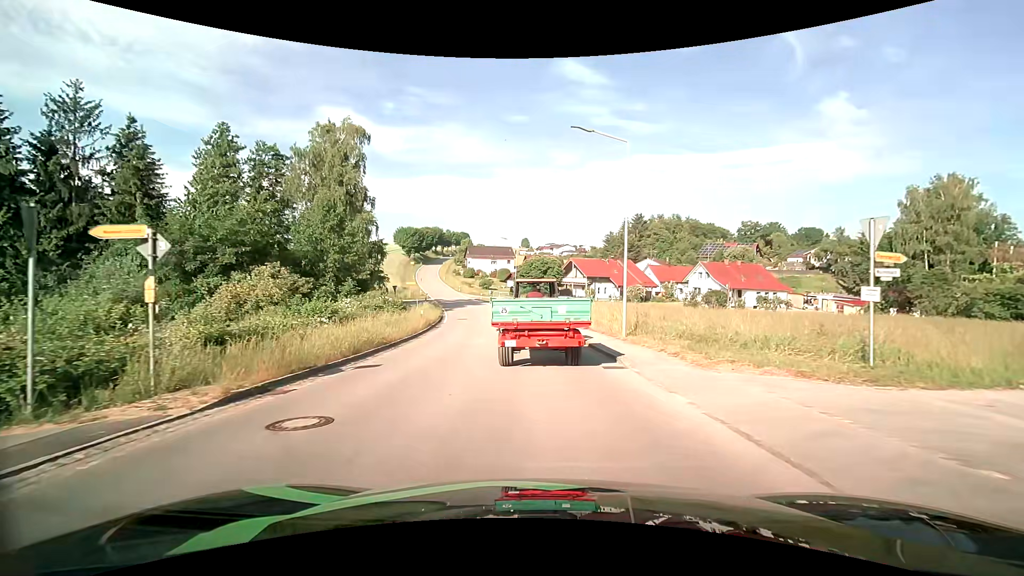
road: tertiary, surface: asphalt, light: Day
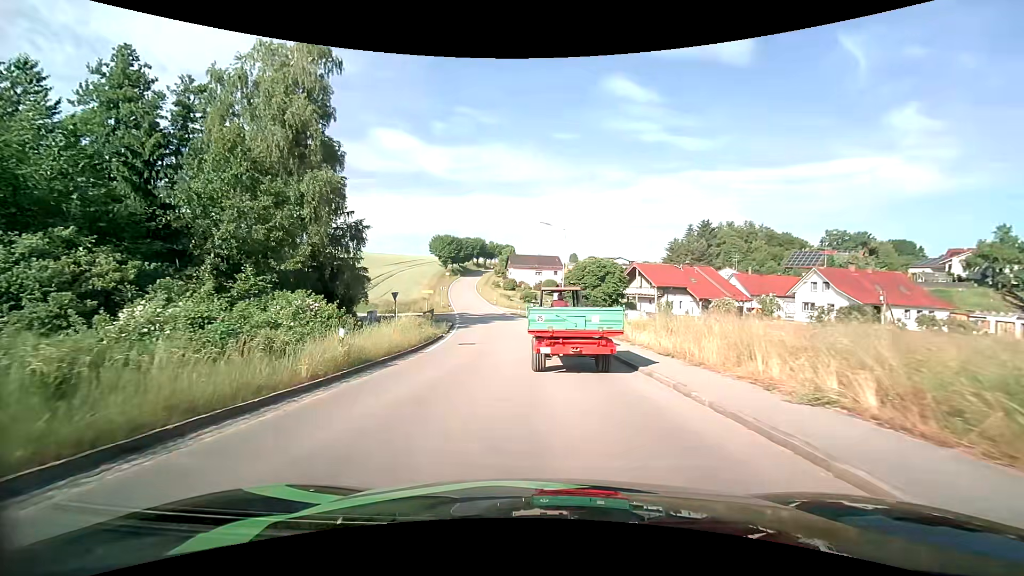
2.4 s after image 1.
(-0.3, +18.3) m; -4°
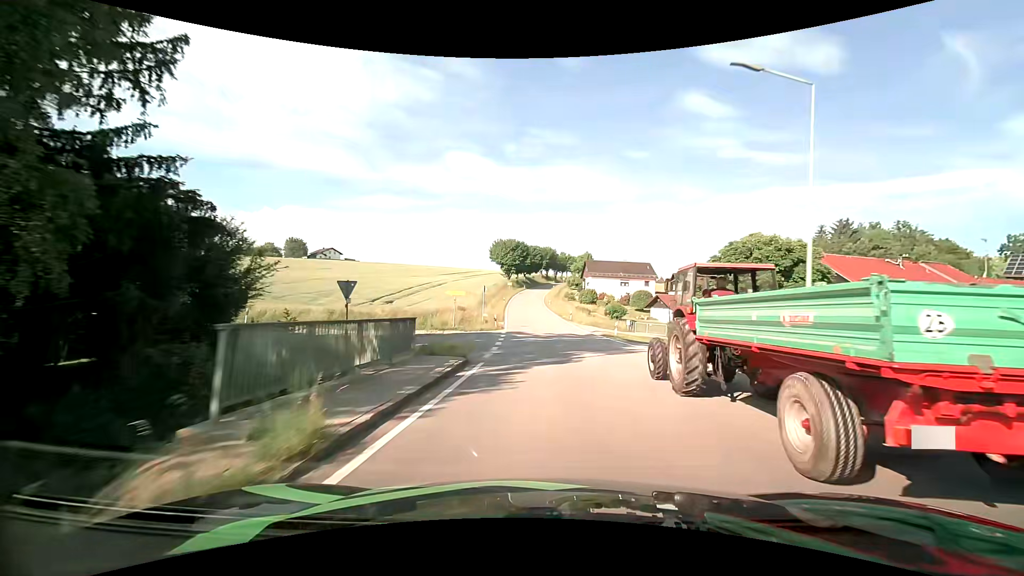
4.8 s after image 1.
(-2.9, +26.8) m; -9°
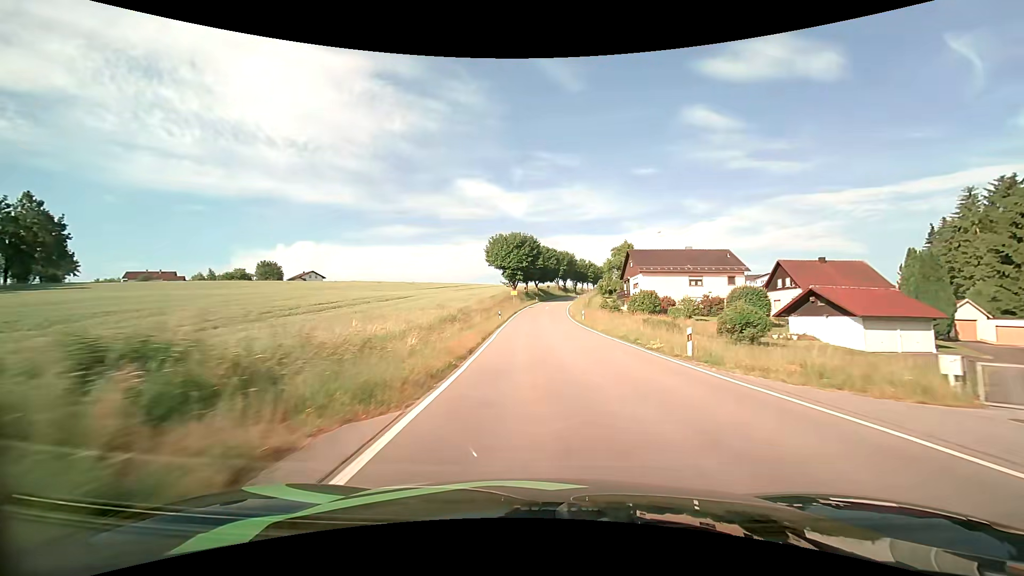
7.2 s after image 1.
(-0.9, +38.7) m; -2°
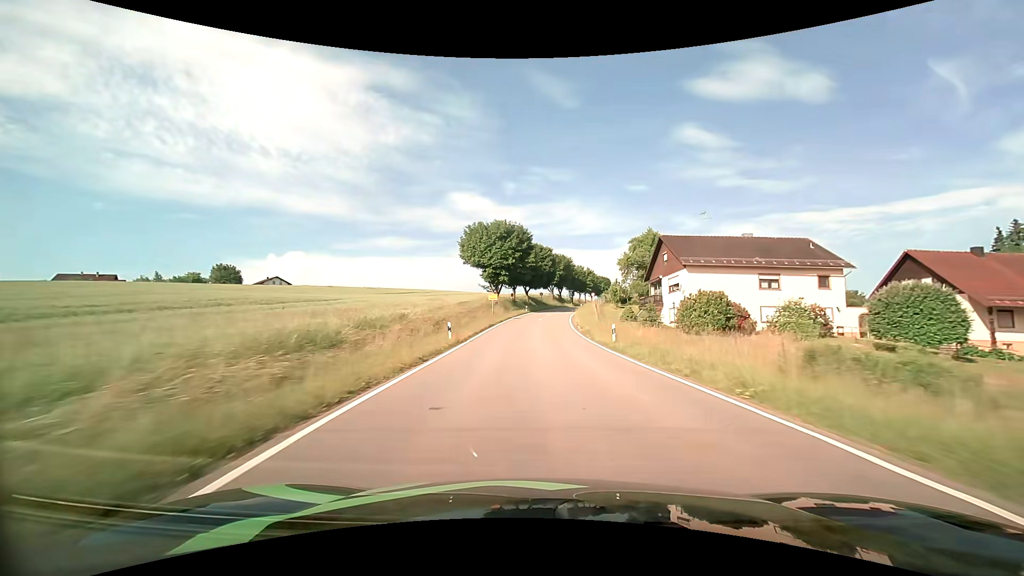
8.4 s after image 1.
(0.0, +23.2) m; +1°
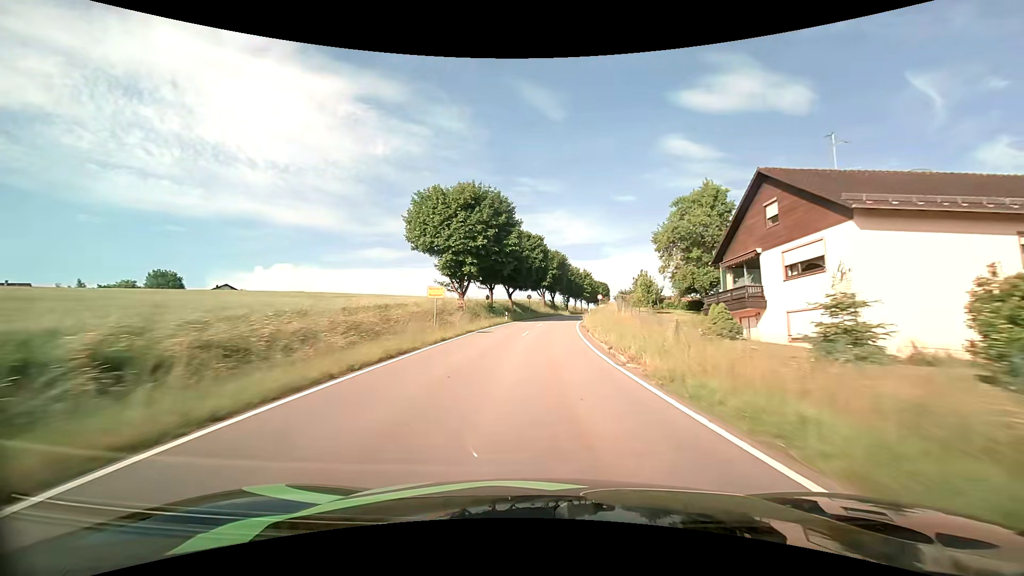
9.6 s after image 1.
(+0.4, +24.3) m; +1°
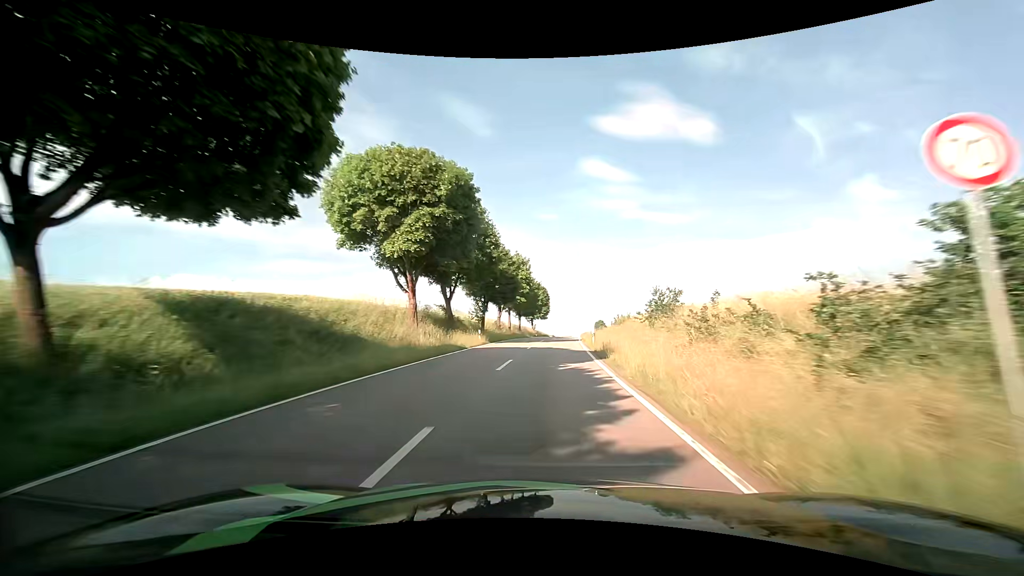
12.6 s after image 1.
(+3.8, +62.1) m; +9°
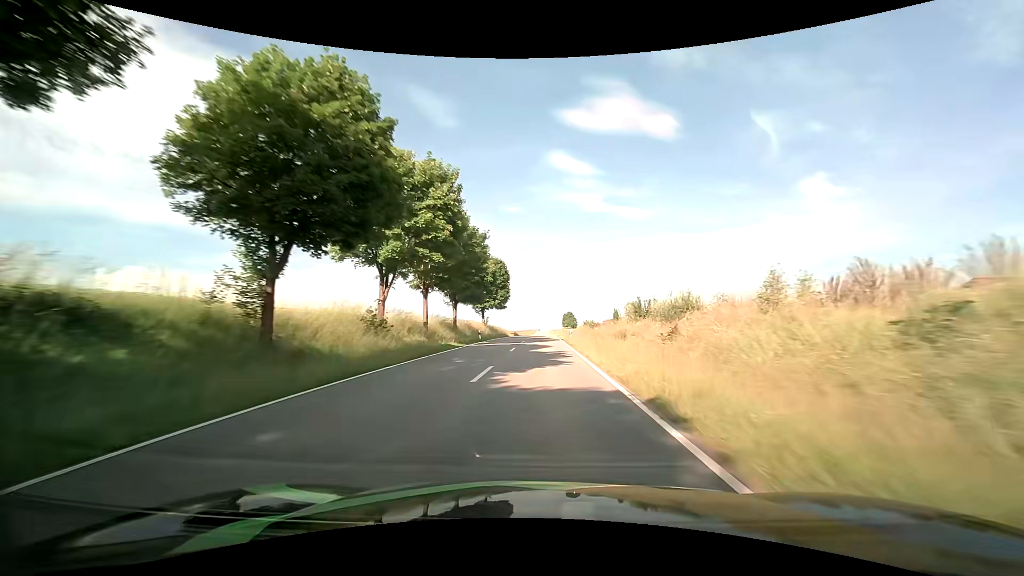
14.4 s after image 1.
(+1.8, +40.0) m; +4°
(0, +10) (0, +20) (+1, +30) (+1, +40) (+1, +50) (+1, +60) (+2, +70) (+2, +80) (+2, +90) (+2, +100) m
